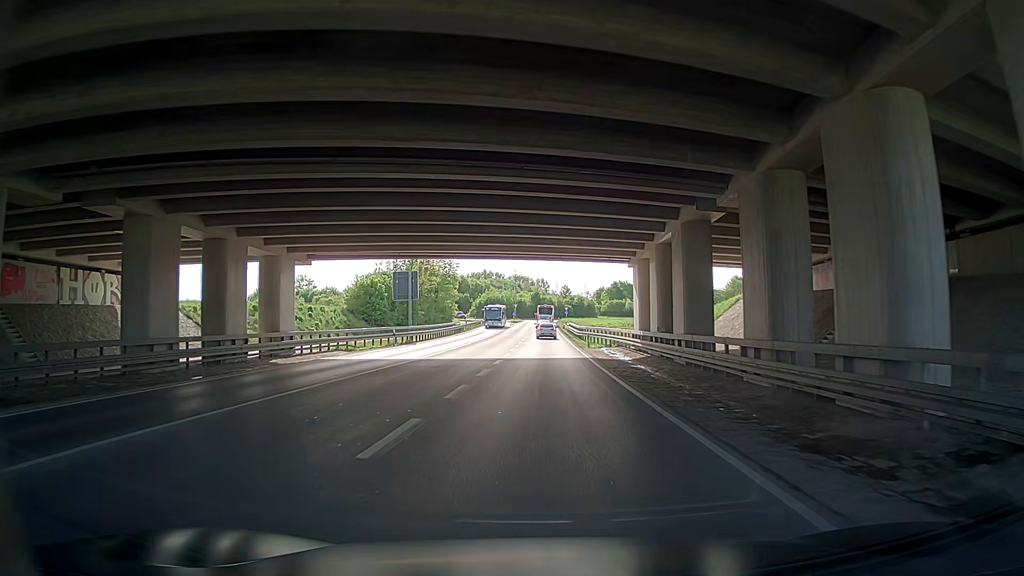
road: primary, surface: asphalt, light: Day
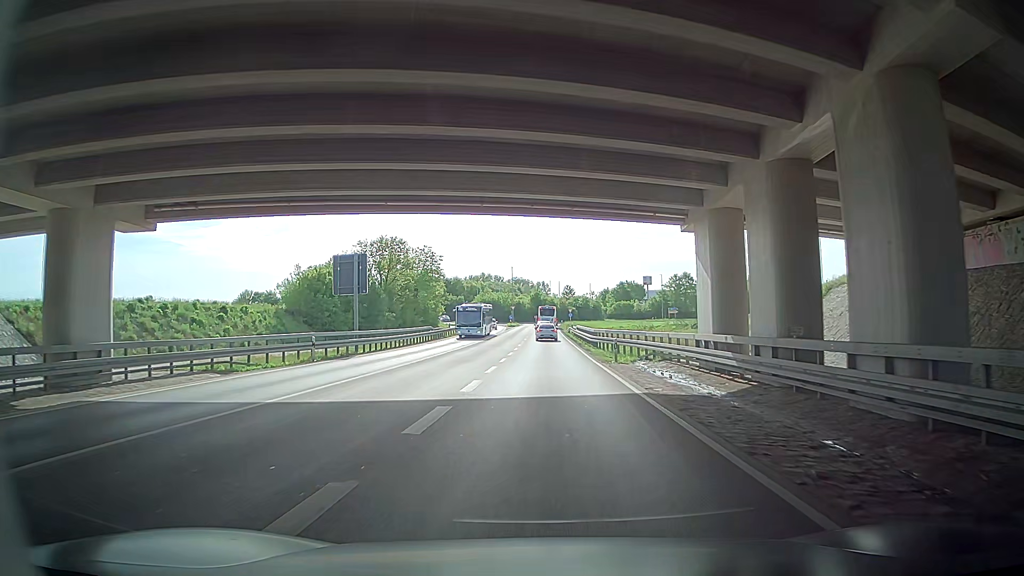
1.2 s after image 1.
(+0.1, +16.2) m; +1°
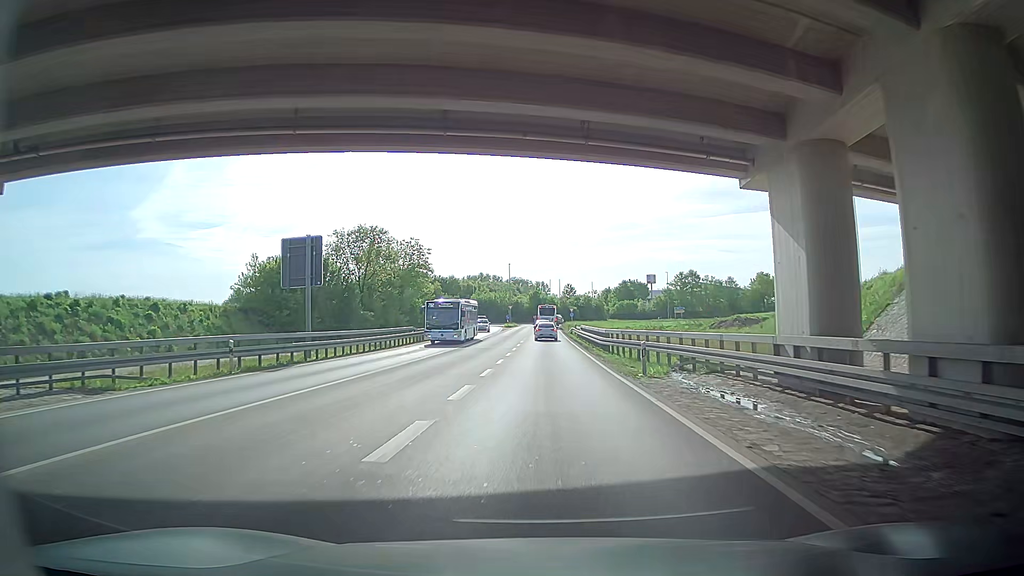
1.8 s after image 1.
(-0.1, +8.0) m; -2°
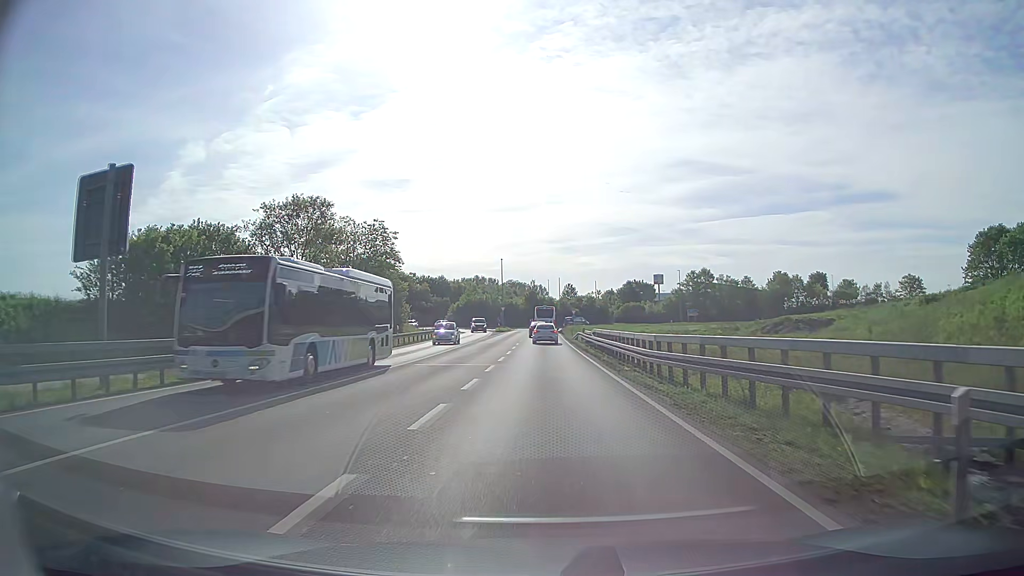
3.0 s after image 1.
(+0.2, +15.7) m; +2°
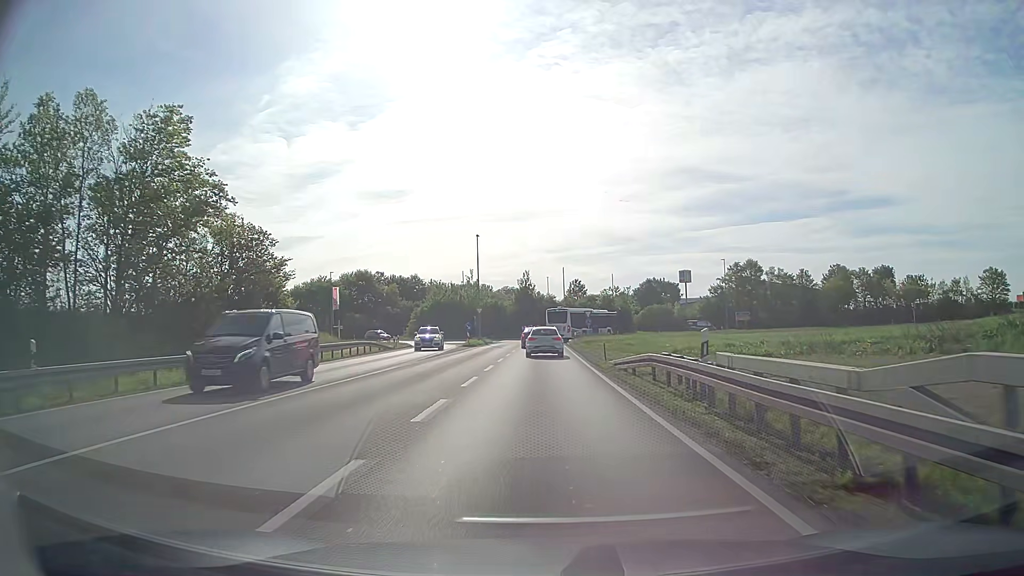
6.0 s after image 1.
(-0.1, +35.1) m; 0°
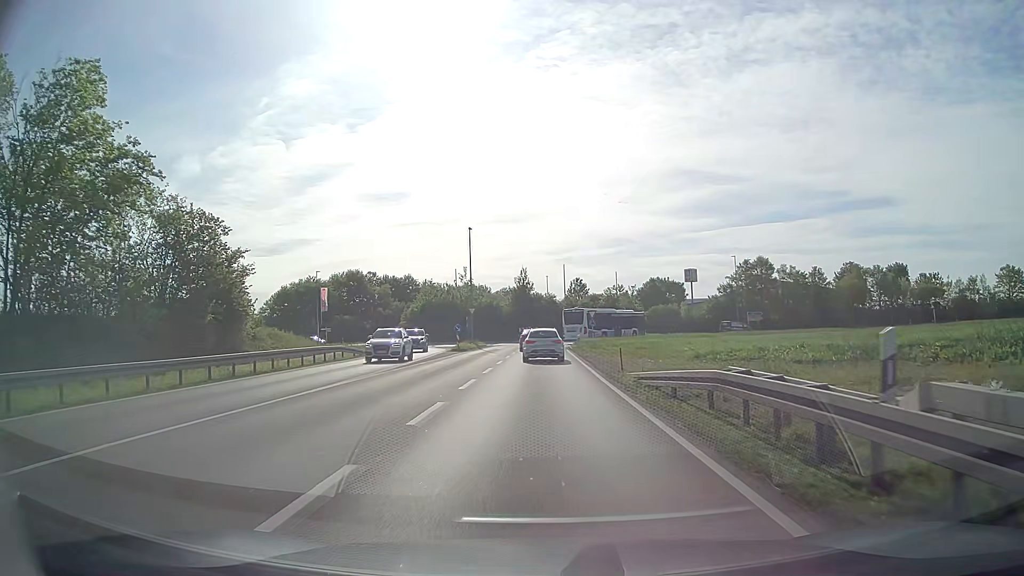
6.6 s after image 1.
(0.0, +6.2) m; 0°
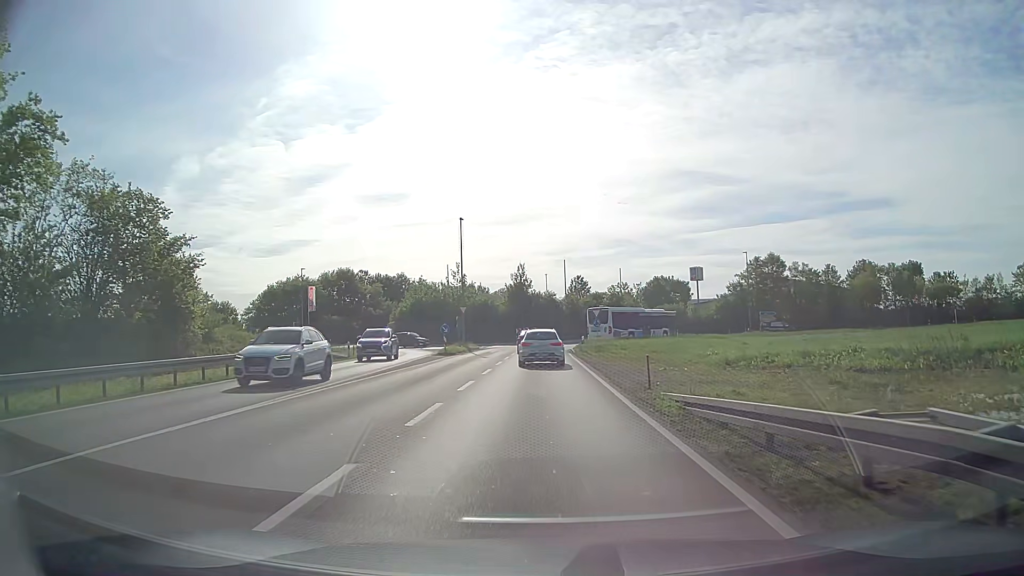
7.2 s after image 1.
(0.0, +5.9) m; 0°
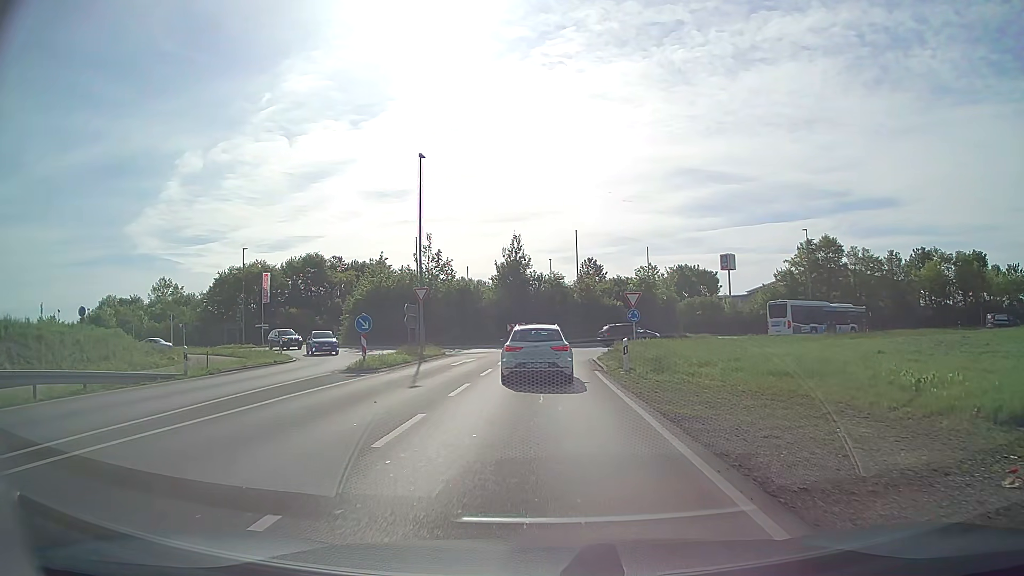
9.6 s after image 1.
(0.0, +19.8) m; -1°
(0, +10) (0, +20) (+1, +30) (+4, +39) (+12, +46) (+19, +53) (+27, +59) (+36, +61) (+46, +61) (+56, +61) m
